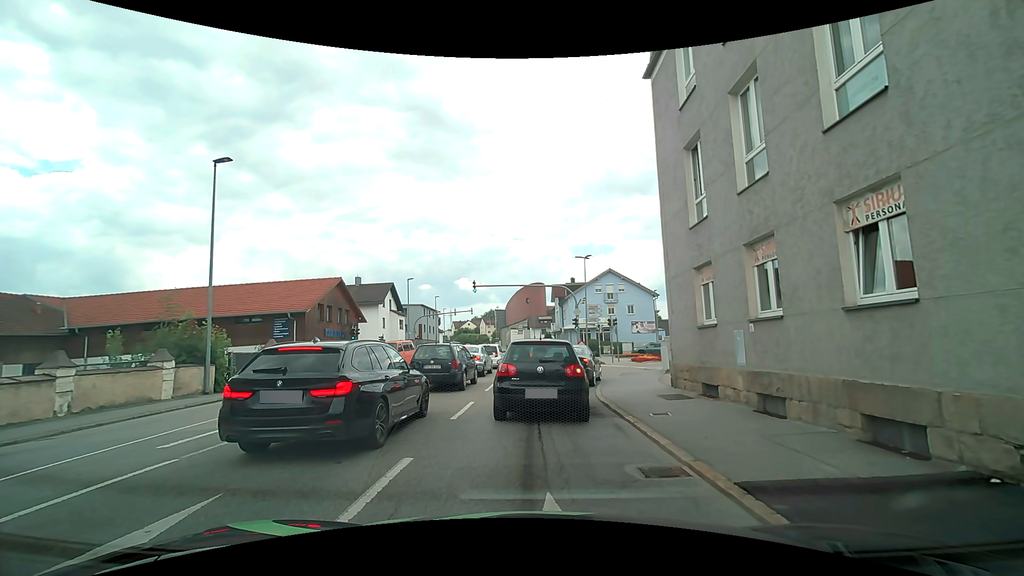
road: tertiary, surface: asphalt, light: Day
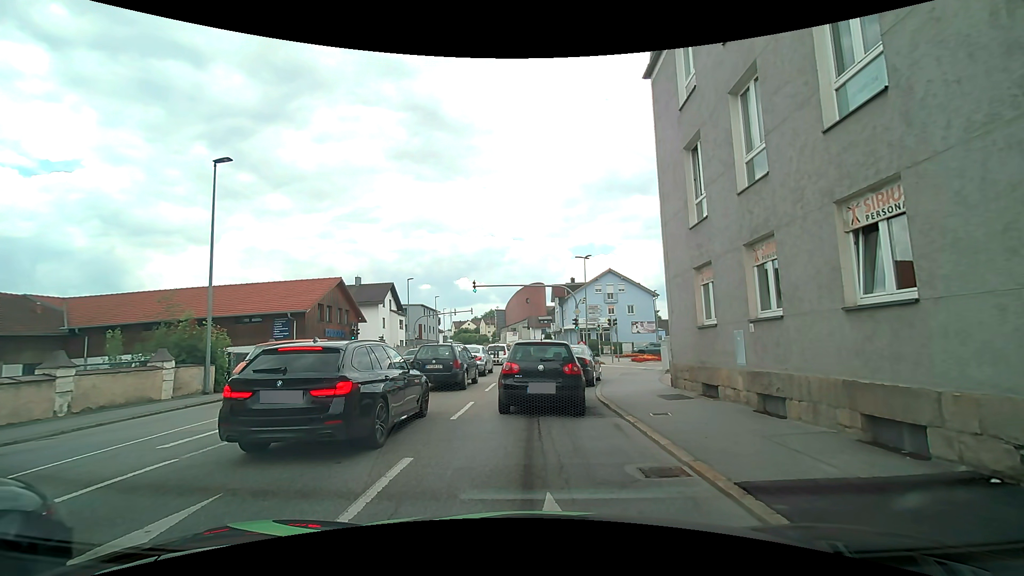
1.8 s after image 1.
(0.0, 0.0) m; 0°
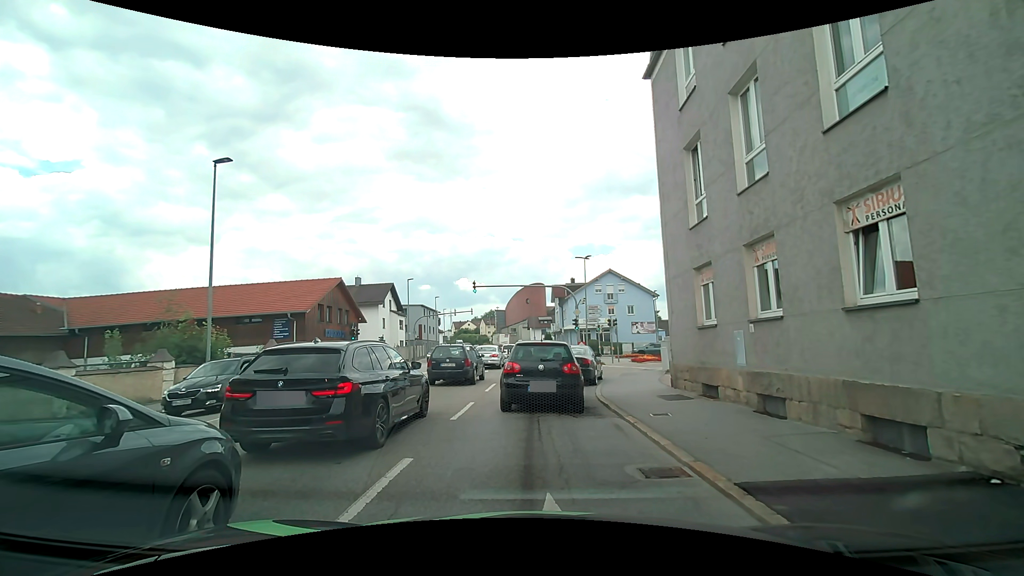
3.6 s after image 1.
(0.0, 0.0) m; 0°
